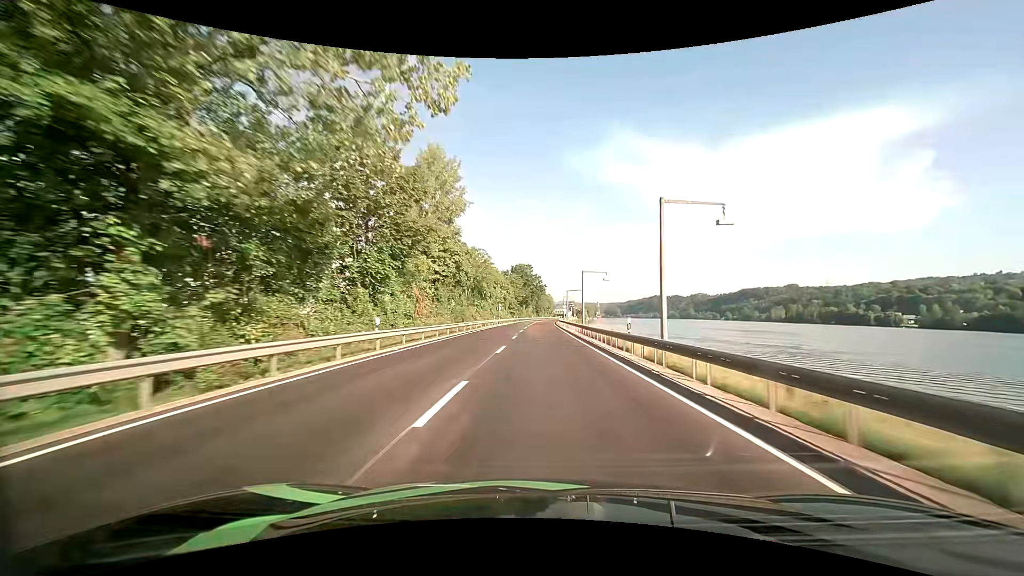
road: primary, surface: asphalt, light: Day
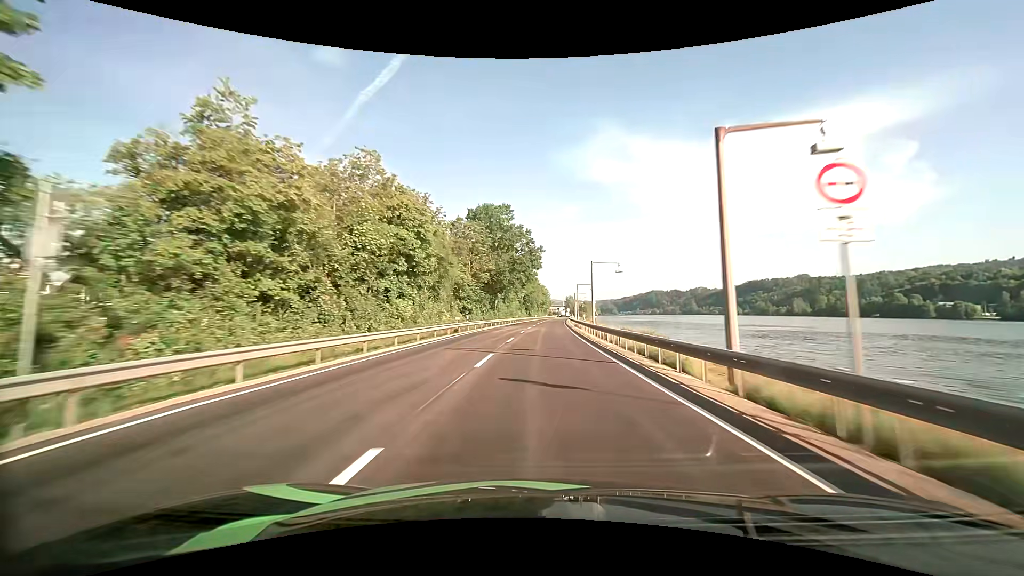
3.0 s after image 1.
(0.0, +77.3) m; +1°
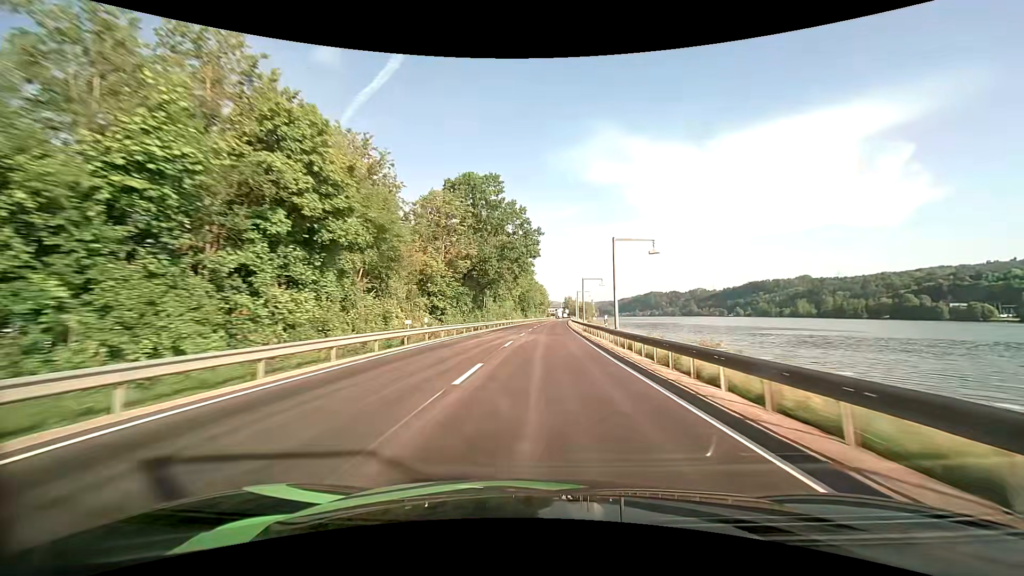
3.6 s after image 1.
(0.0, +15.2) m; 0°
(0, +10) (0, +20) (0, +30) (+1, +40) (+1, +50) (+1, +60) (+2, +70) (+2, +80) (+3, +90) (+3, +100) m
